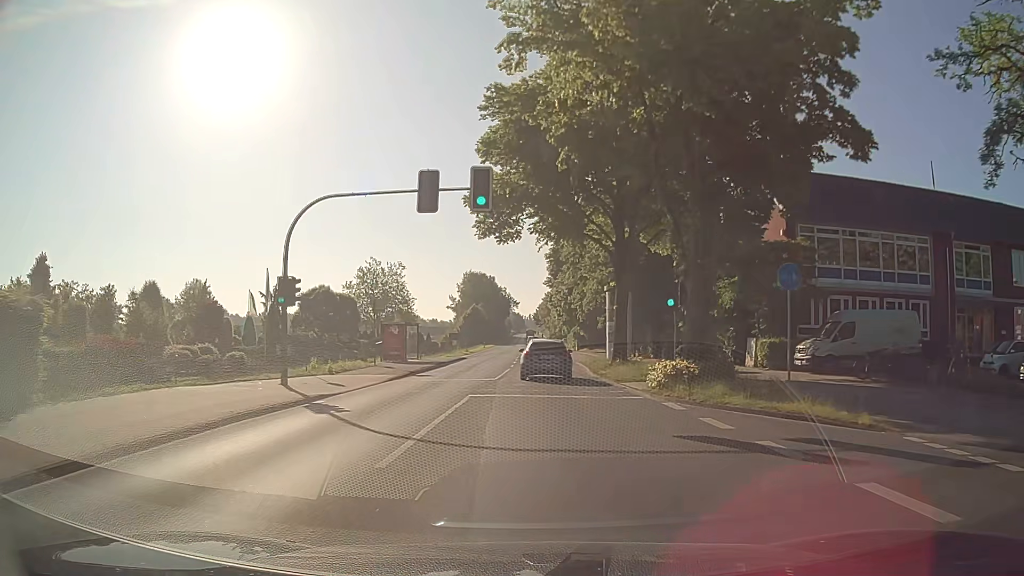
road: secondary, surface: asphalt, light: Day
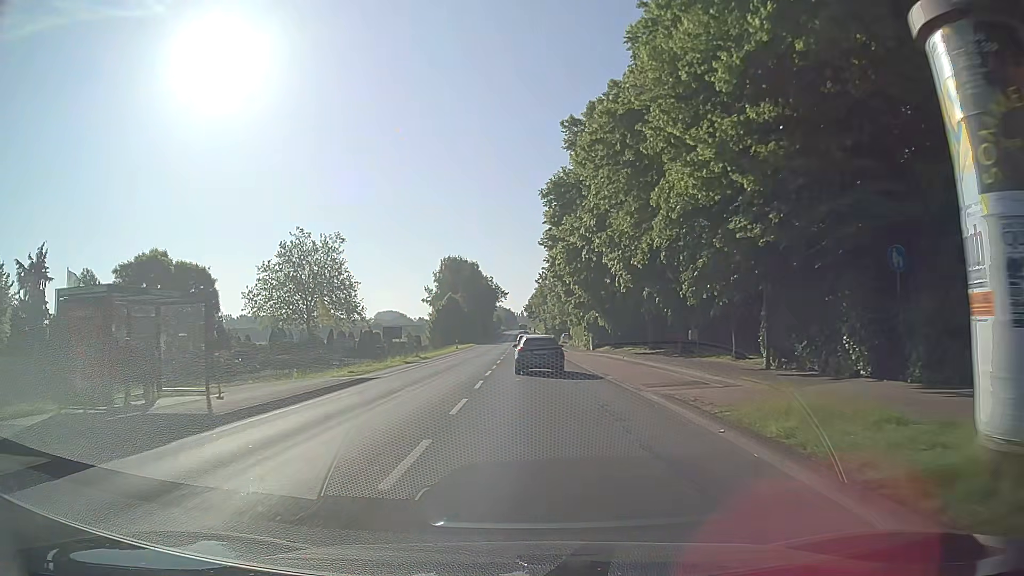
(+0.5, +30.6) m; 0°
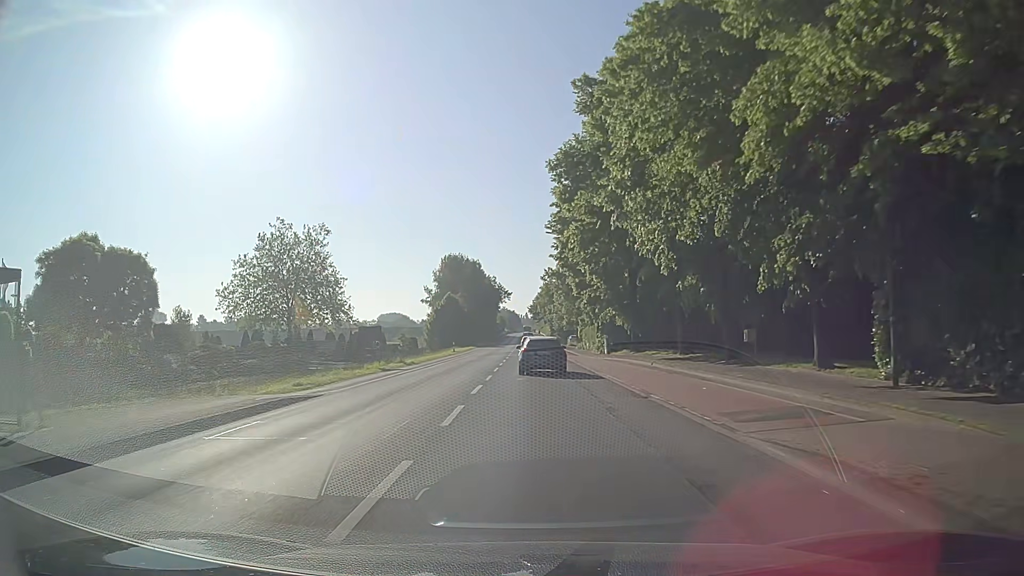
(+0.1, +7.7) m; +1°
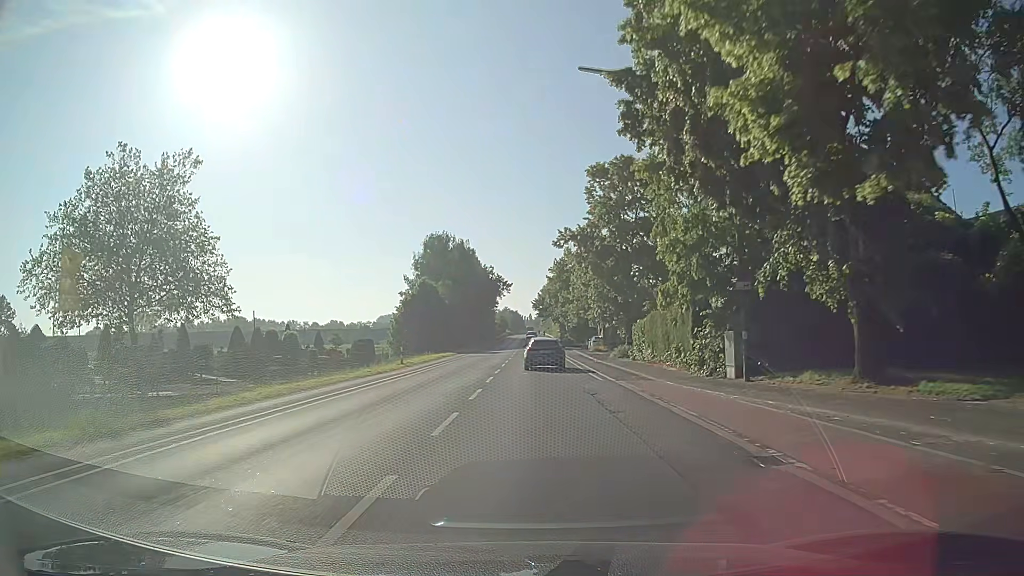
(-0.4, +30.6) m; -1°
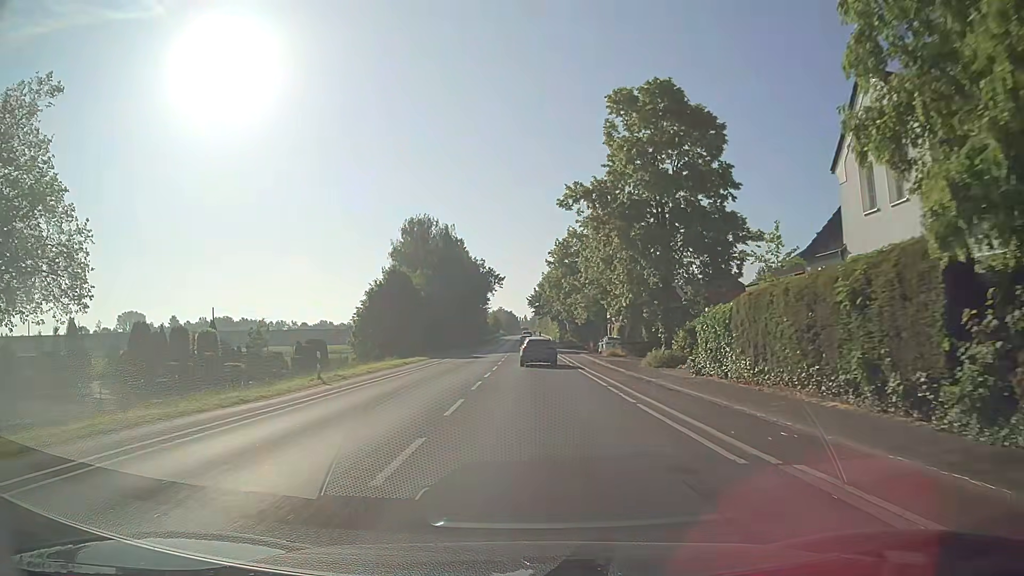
(0.0, +15.2) m; 0°
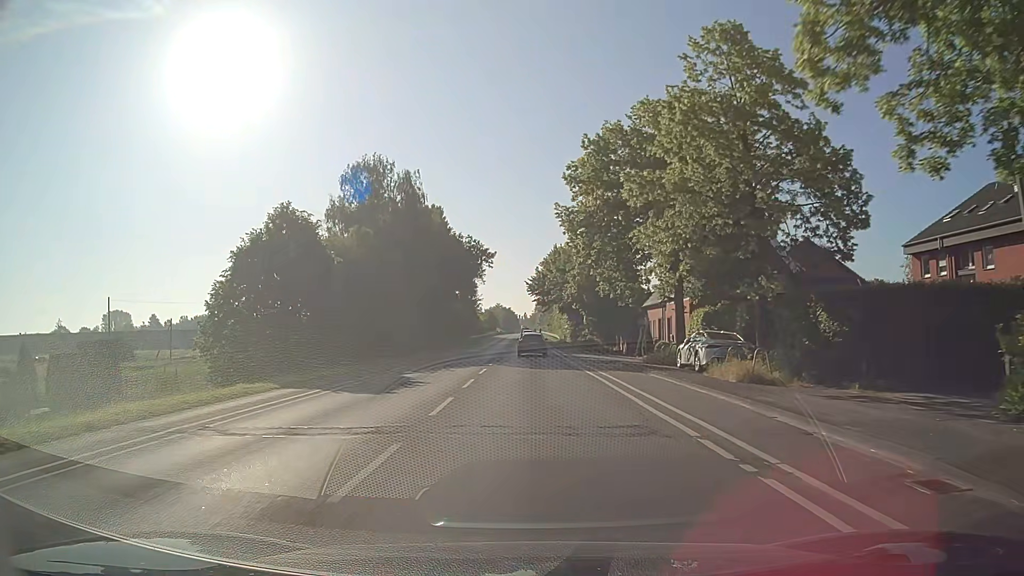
(0.0, +30.4) m; 0°
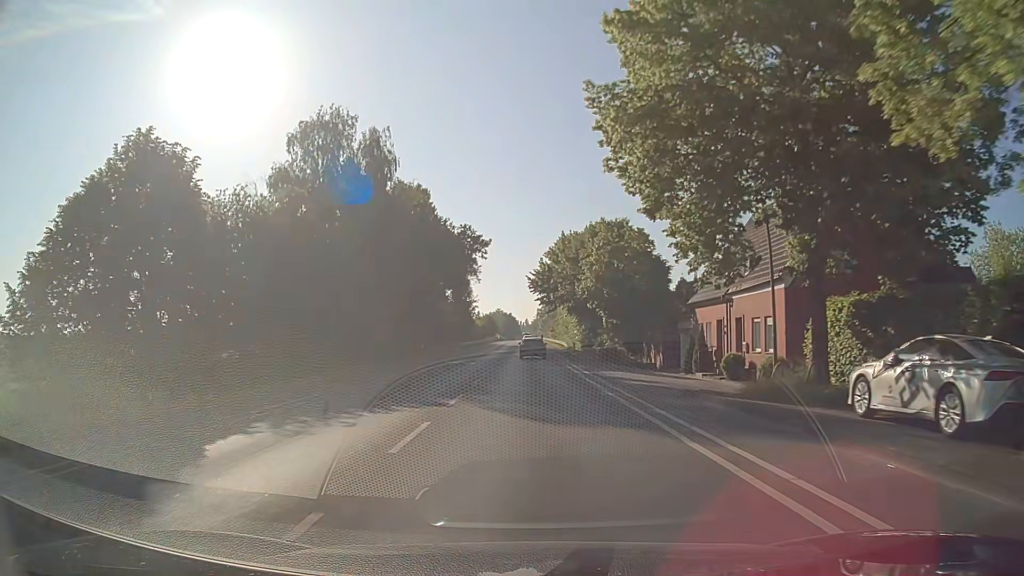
(0.0, +15.2) m; 0°
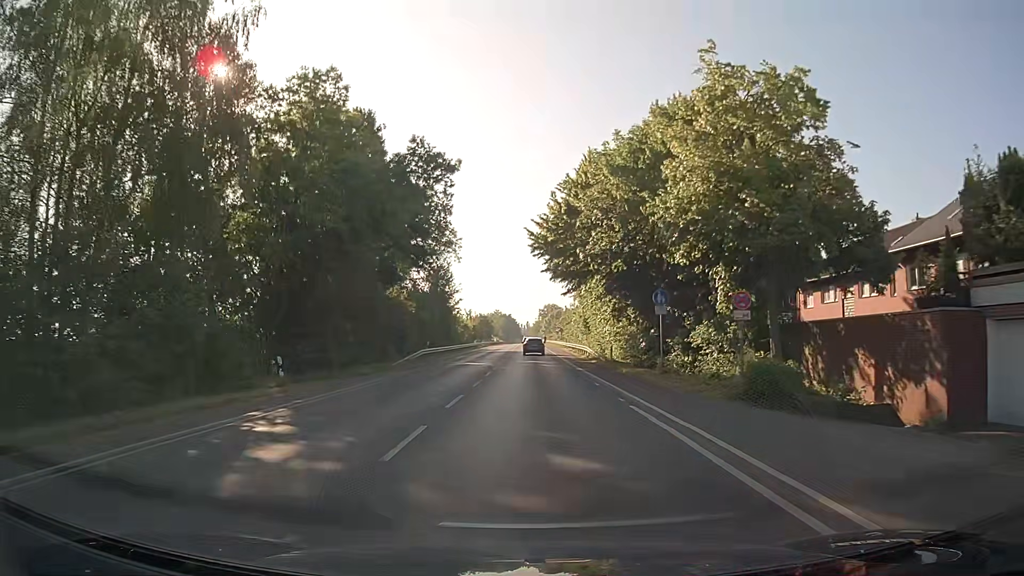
(-0.1, +30.4) m; 0°
